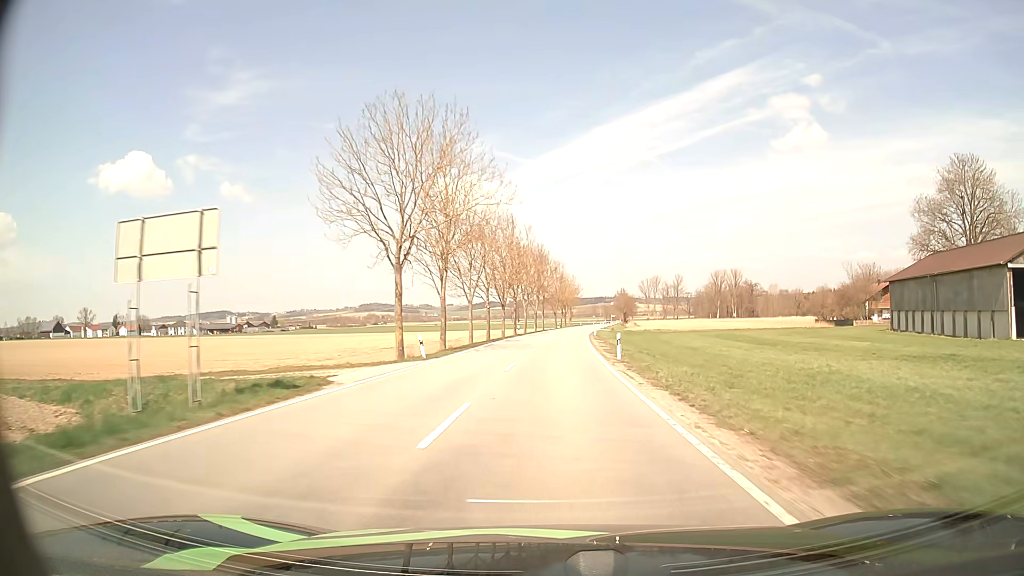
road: tertiary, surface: asphalt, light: Day
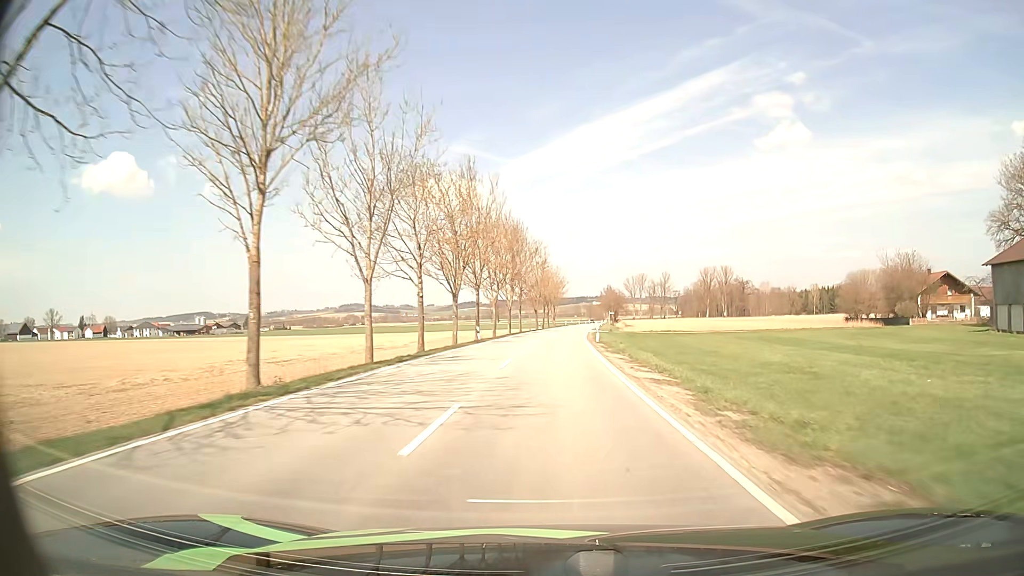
(+0.3, +25.2) m; +2°
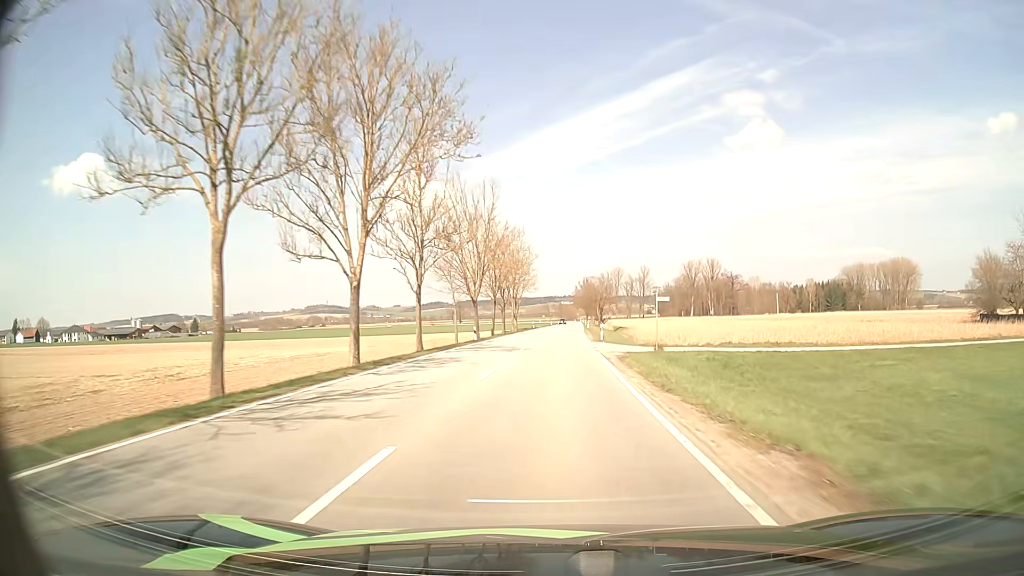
(+1.4, +52.5) m; +3°
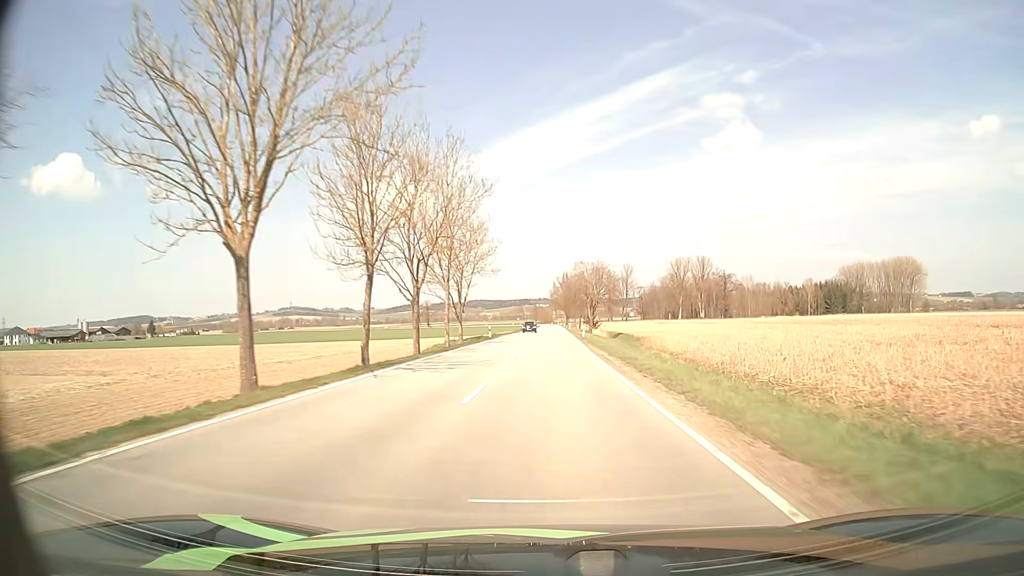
(+0.5, +40.6) m; +2°
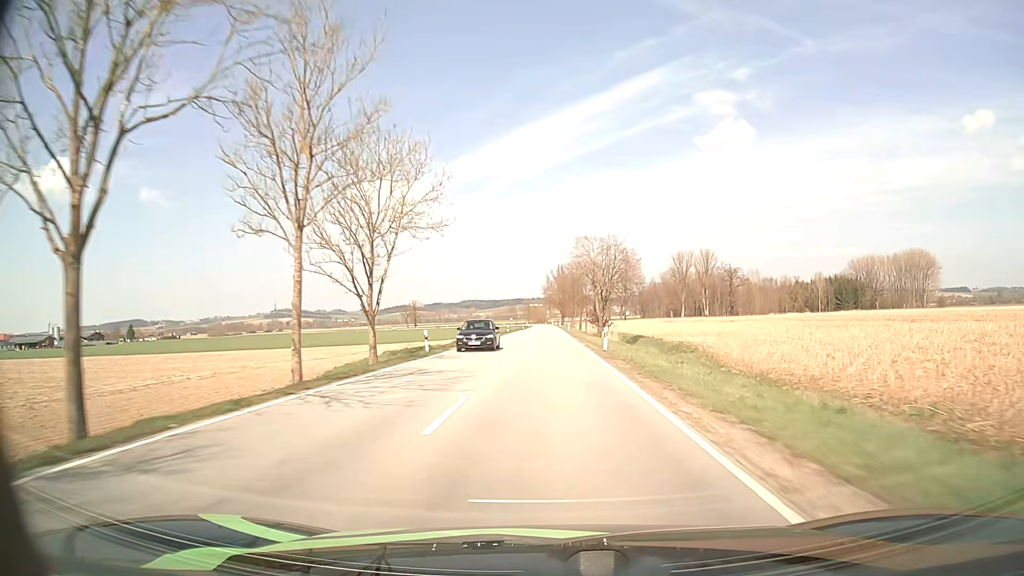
(+0.3, +27.5) m; +1°
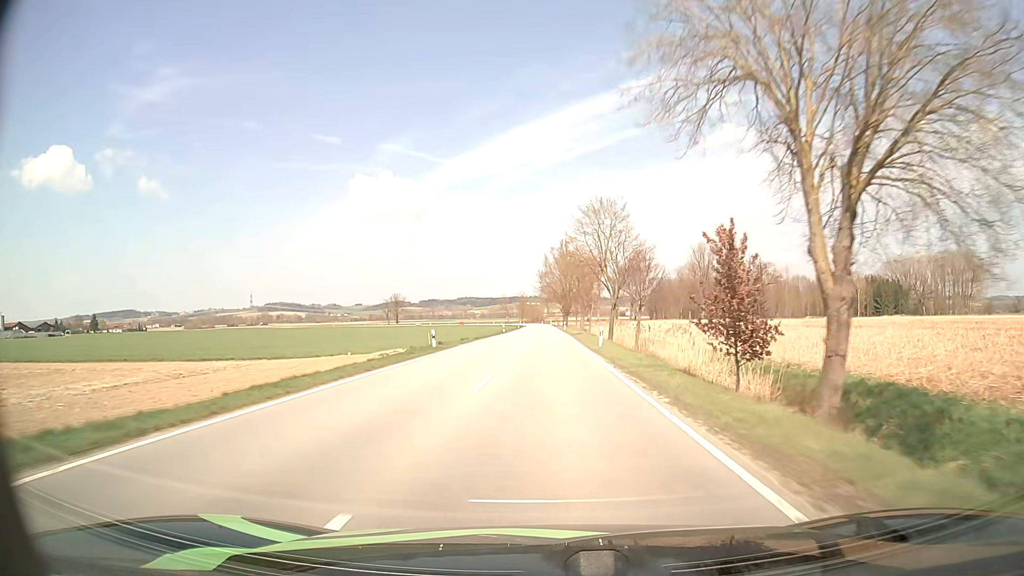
(+0.1, +56.3) m; 0°
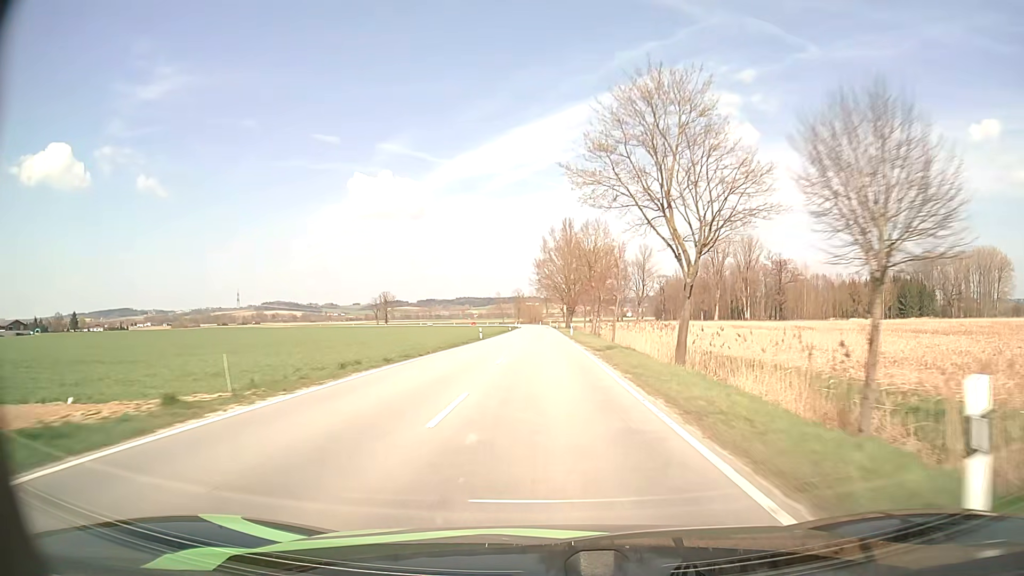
(0.0, +28.7) m; 0°
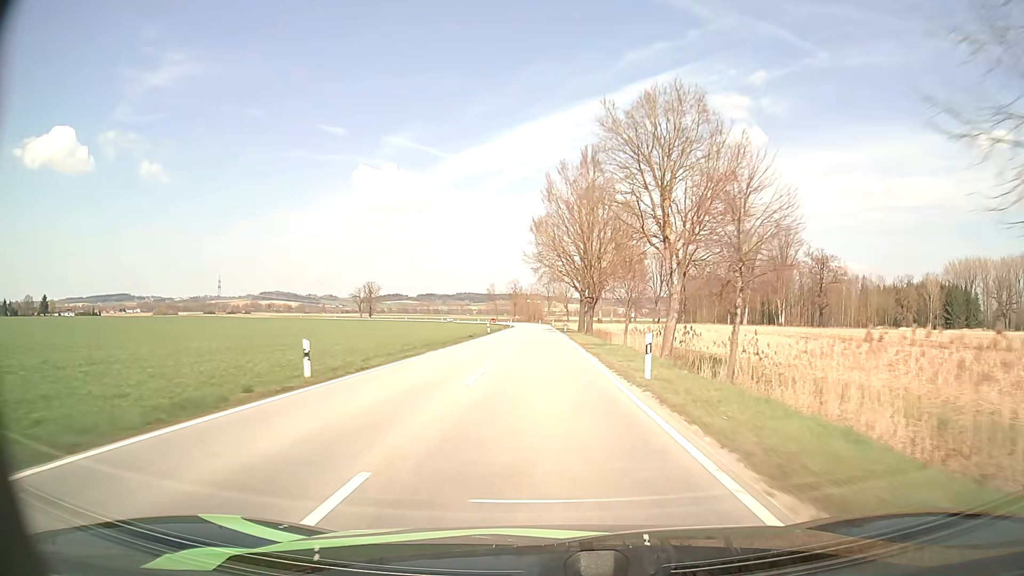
(-0.3, +43.3) m; 0°
(0, +10) (0, +20) (0, +30) (0, +40) (0, +50) (0, +60) (0, +70) (0, +80) (-1, +90) (-1, +100) m
